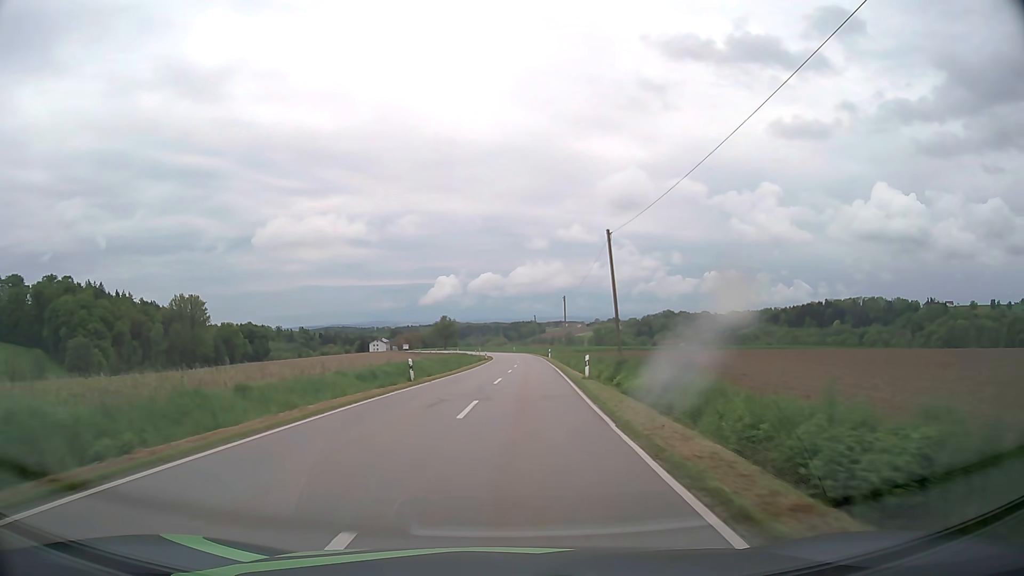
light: Day
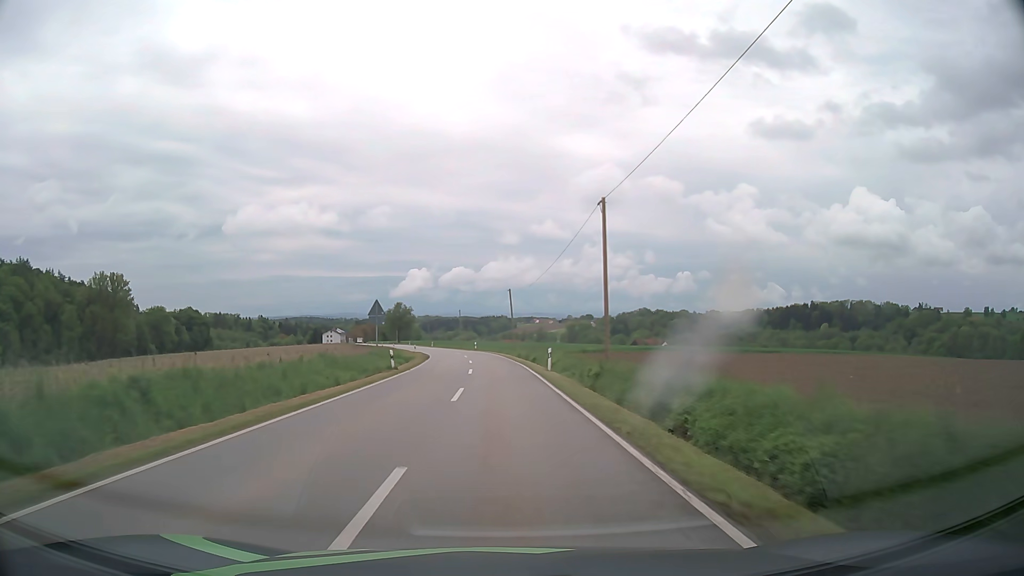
(+1.6, +46.1) m; +3°
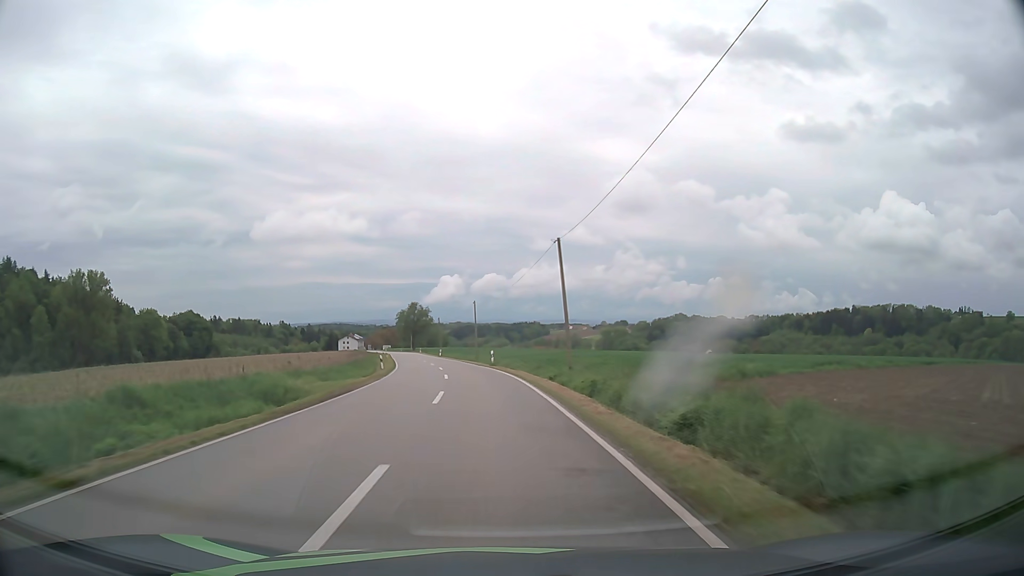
(-0.5, +36.4) m; -2°
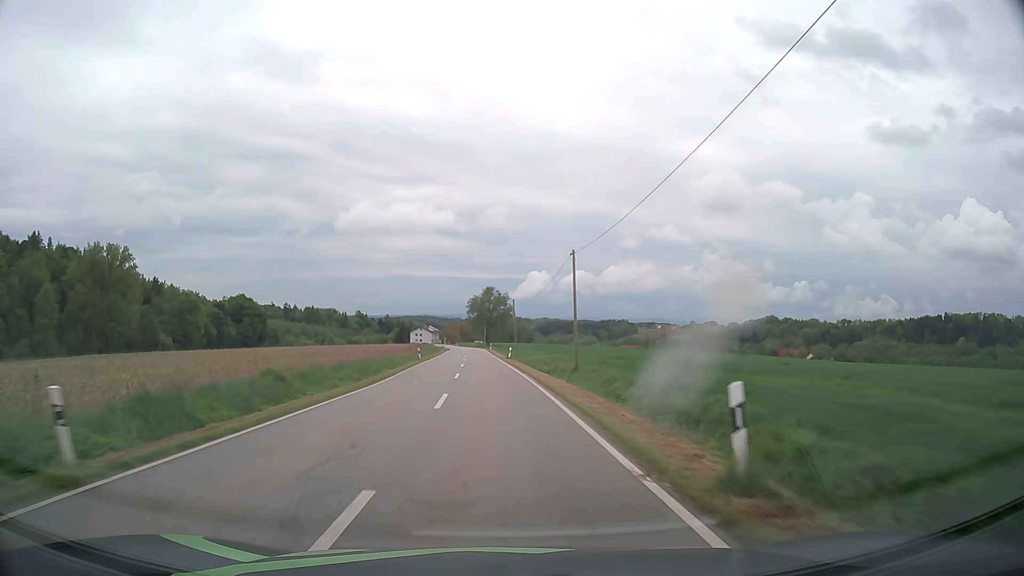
(-2.1, +37.5) m; -7°
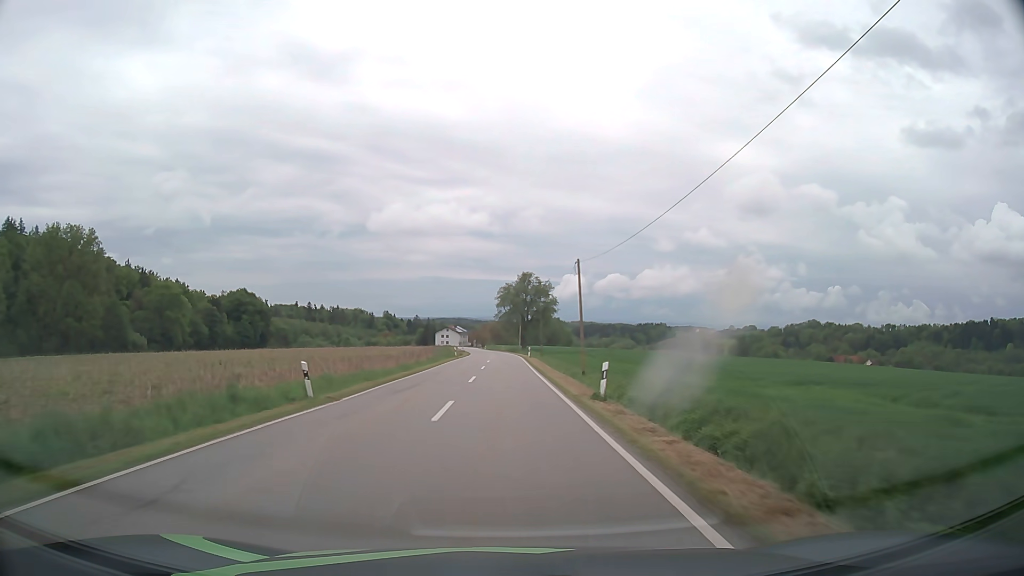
(-1.4, +38.6) m; -3°
(0, +10) (0, +20) (0, +30) (0, +40) (0, +50) (0, +60) (0, +70) (0, +80) (-1, +90) (-1, +100) m
